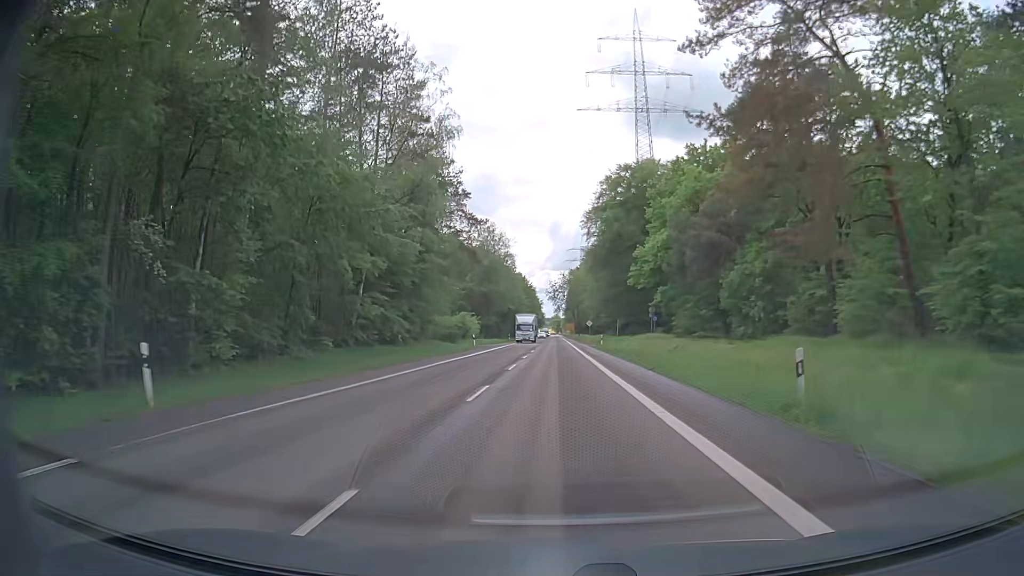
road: secondary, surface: asphalt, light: Day
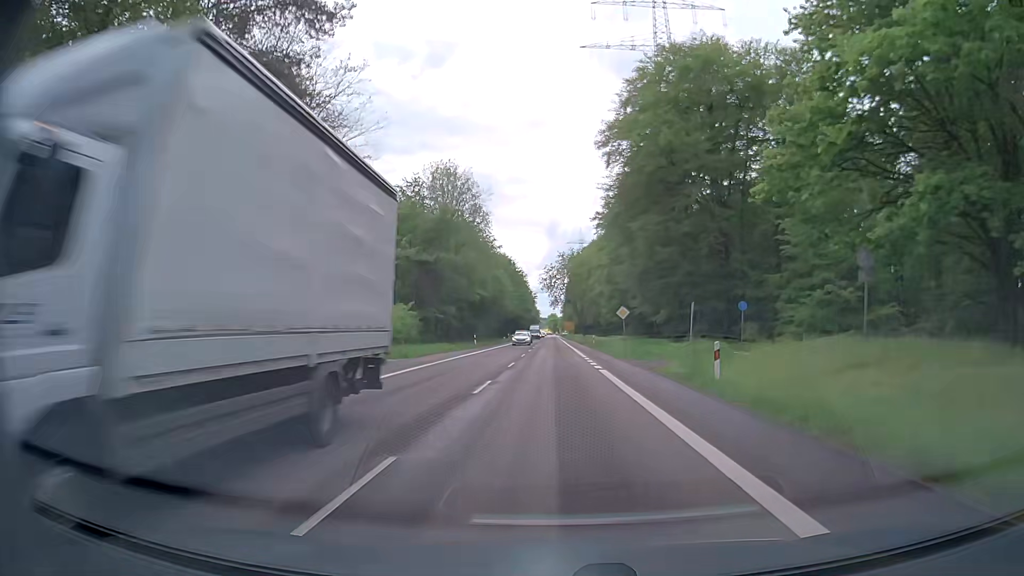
(+0.2, +44.0) m; 0°
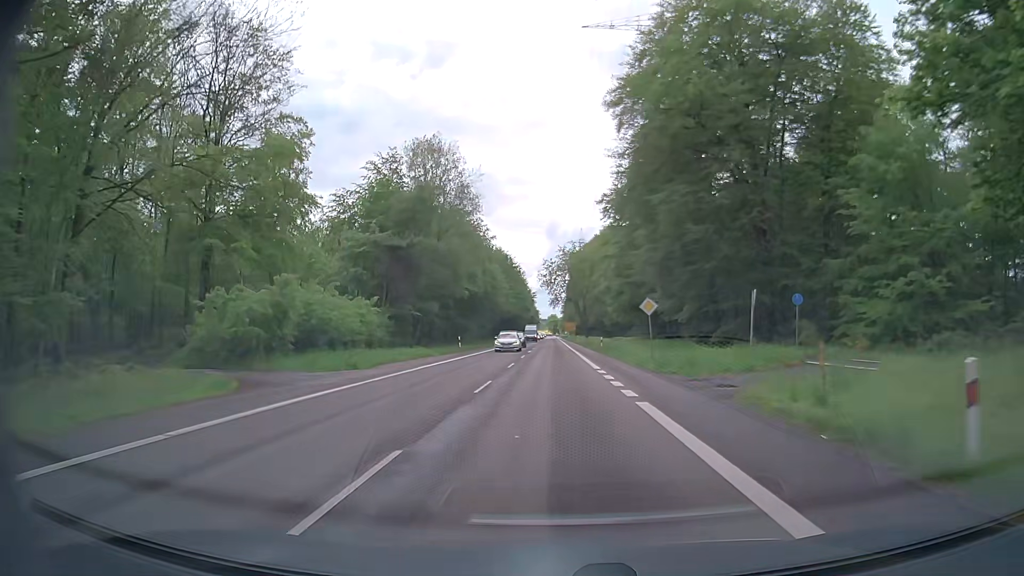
(0.0, +11.0) m; 0°
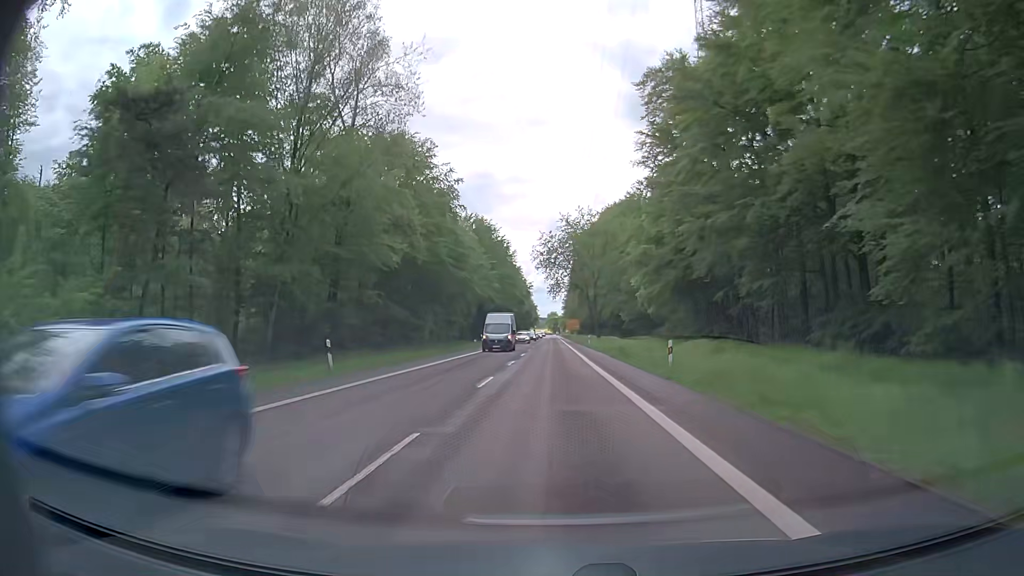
(+0.1, +32.9) m; 0°
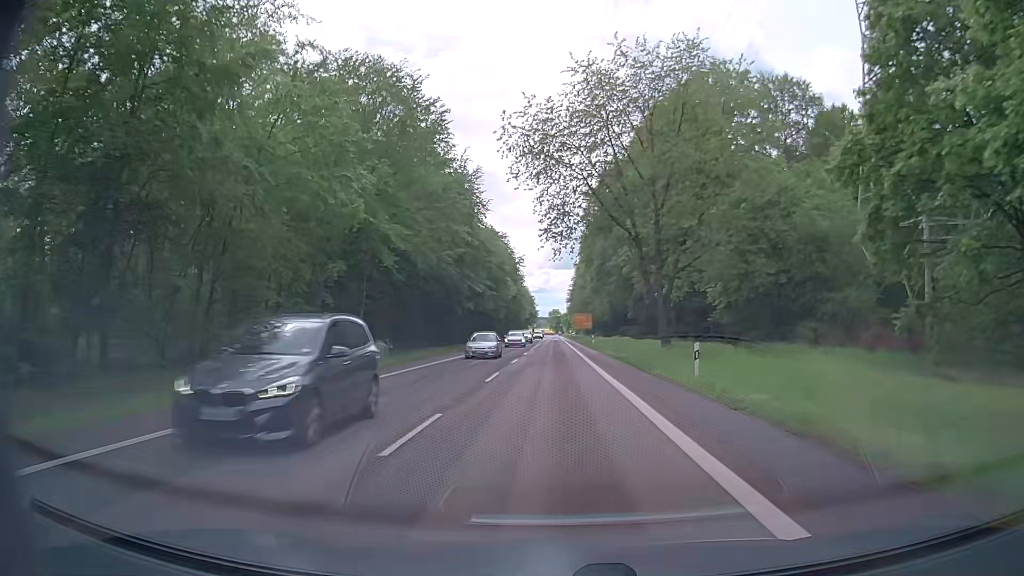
(-0.1, +54.8) m; -1°
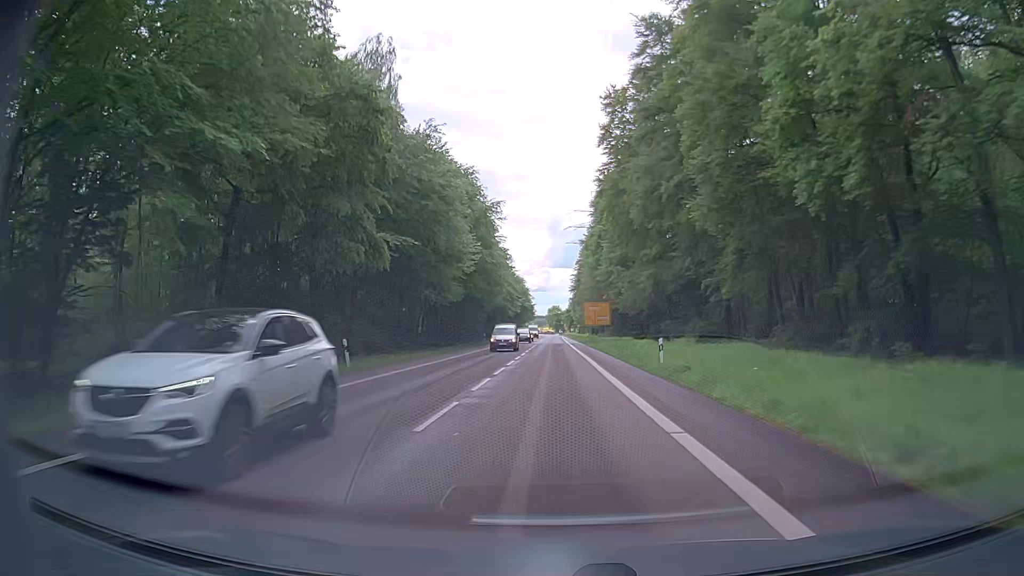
(+0.4, +43.7) m; +1°
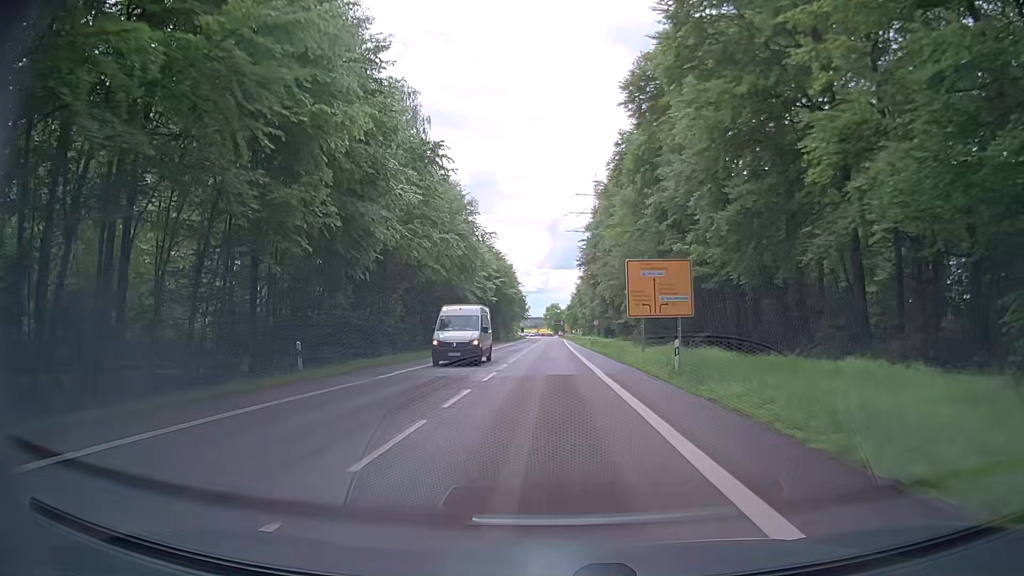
(-0.5, +54.6) m; -1°
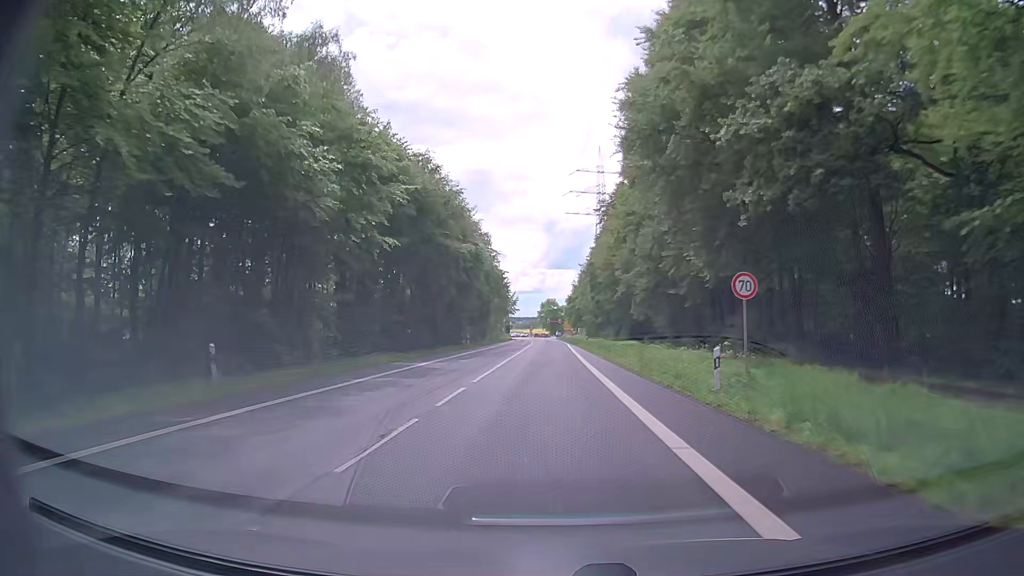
(-0.2, +54.6) m; 0°
(0, +10) (0, +20) (0, +30) (0, +40) (0, +50) (0, +60) (0, +70) (0, +80) (0, +90) (0, +100) m
